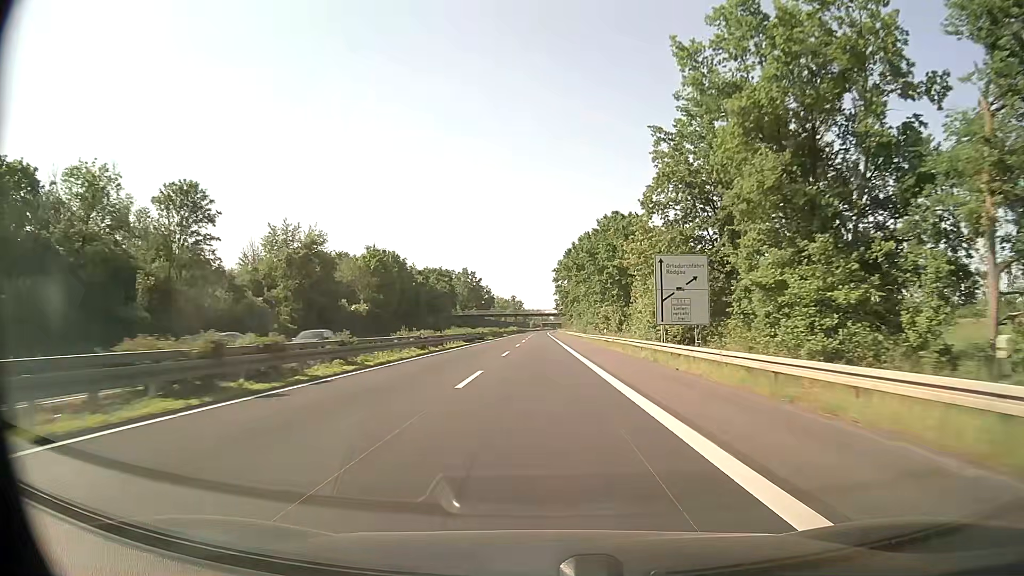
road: trunk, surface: asphalt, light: Day
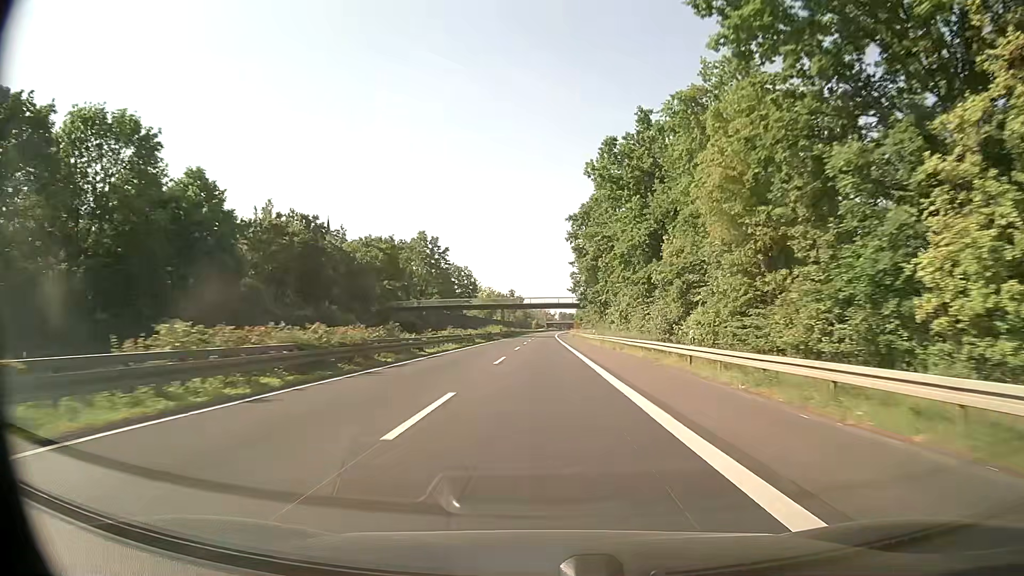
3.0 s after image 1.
(-0.2, +79.2) m; -1°
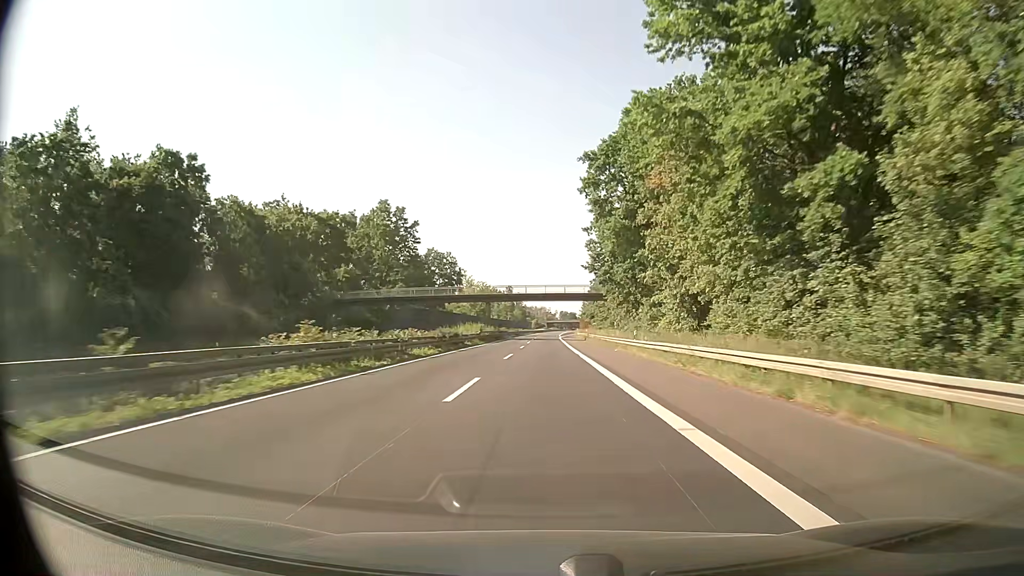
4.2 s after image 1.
(+0.1, +31.7) m; 0°
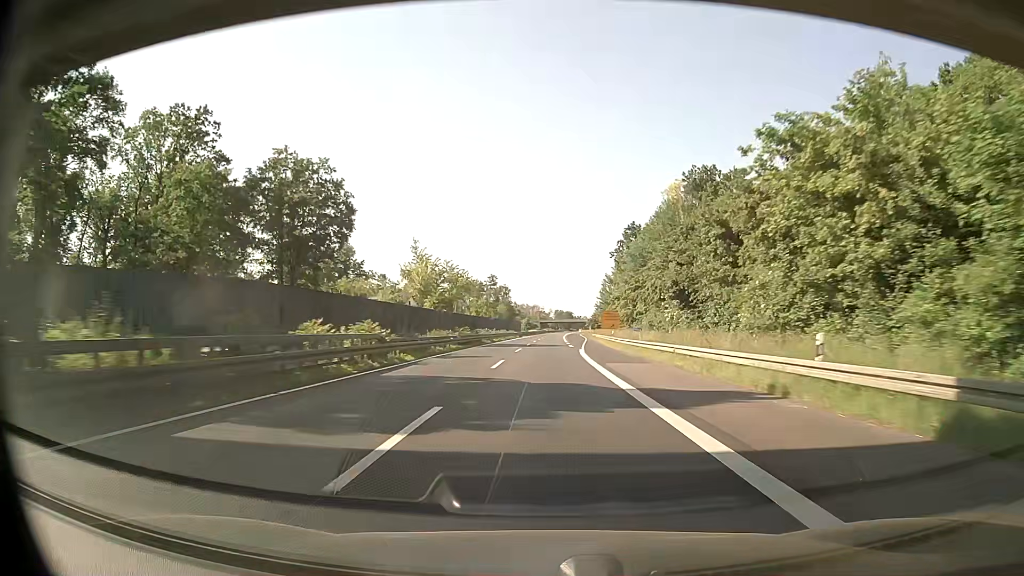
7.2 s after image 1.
(+0.7, +79.1) m; +1°
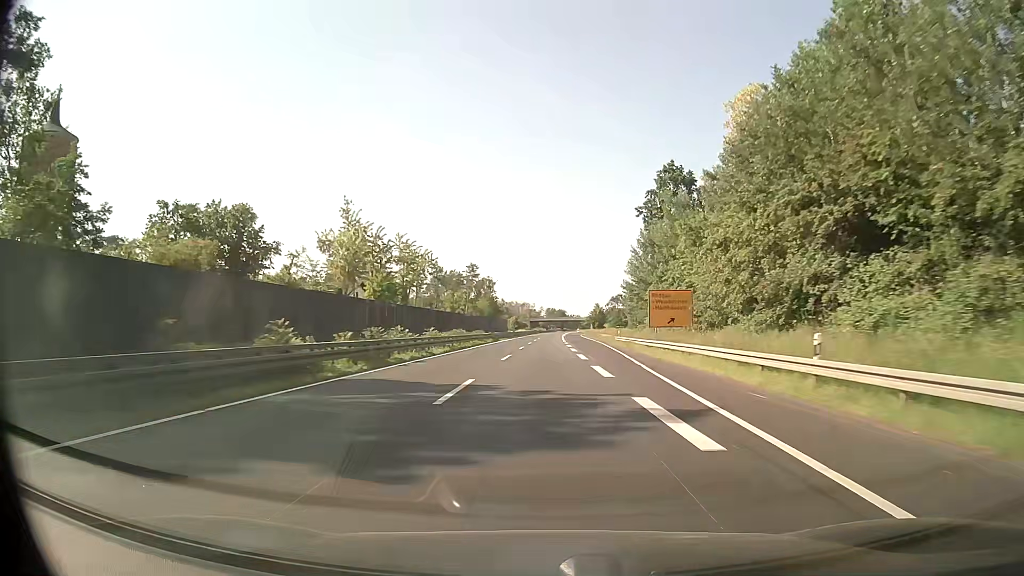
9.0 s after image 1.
(+0.2, +47.4) m; +1°
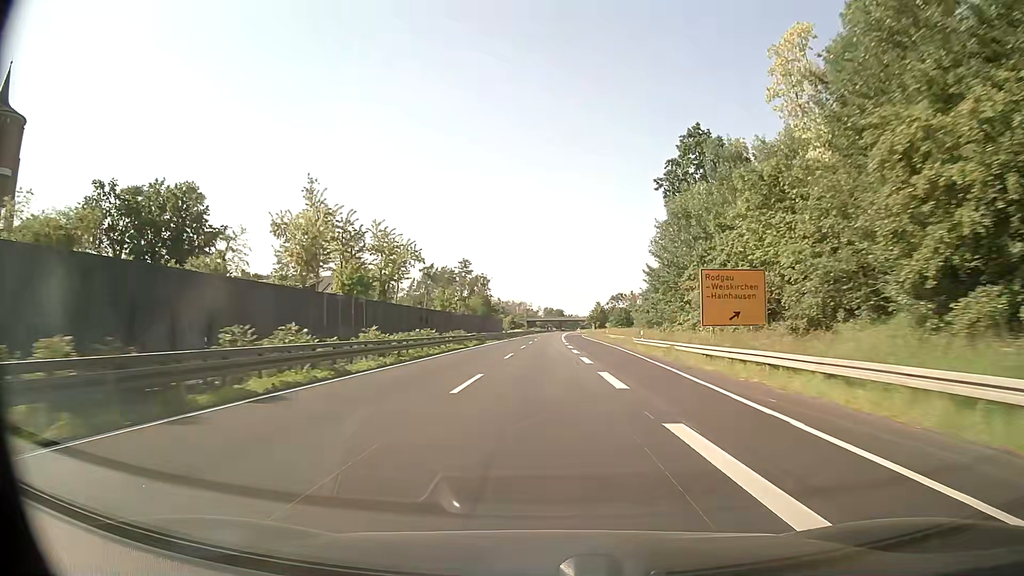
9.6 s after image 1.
(0.0, +15.8) m; 0°
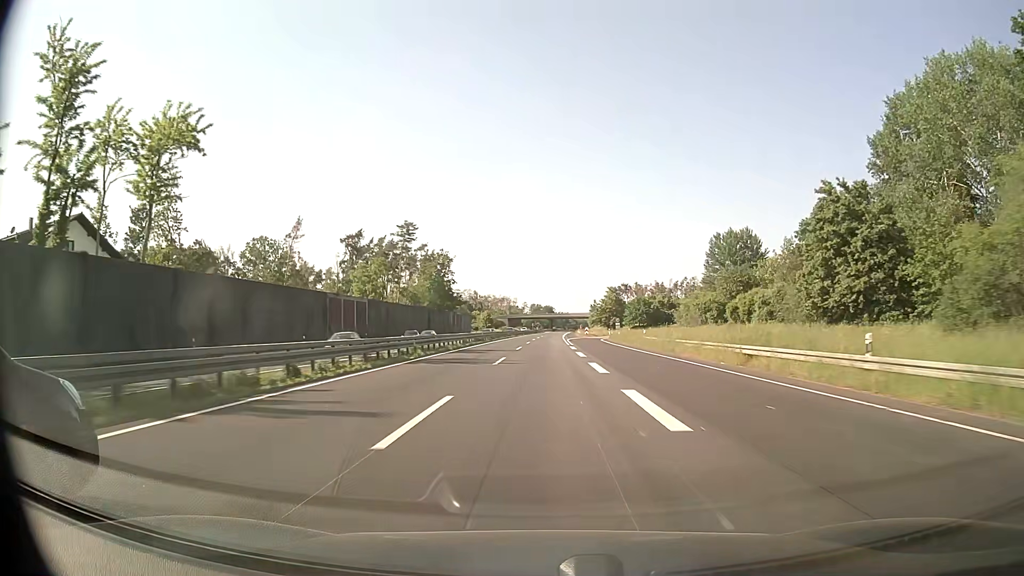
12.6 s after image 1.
(+0.6, +78.9) m; +1°
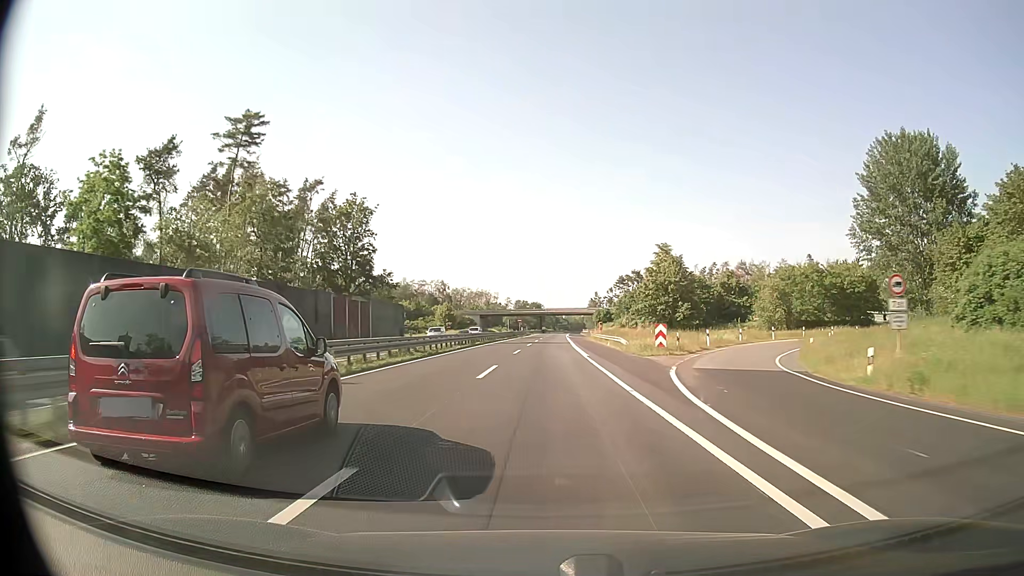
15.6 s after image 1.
(+0.7, +79.2) m; +1°
(0, +10) (0, +20) (0, +30) (0, +40) (0, +50) (+1, +60) (+1, +70) (+1, +80) (+1, +90) (+2, +100) m
